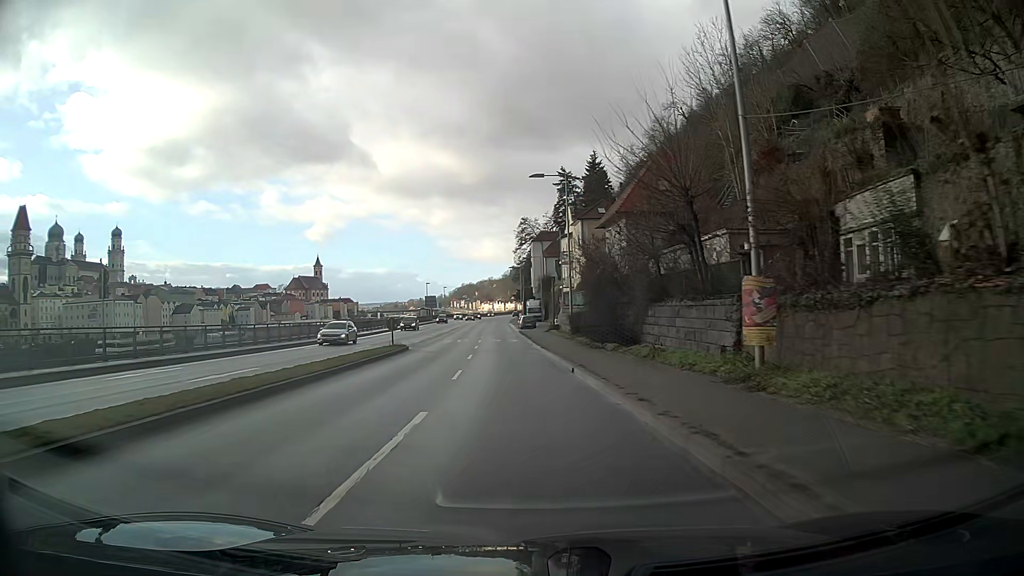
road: primary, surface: asphalt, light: Day
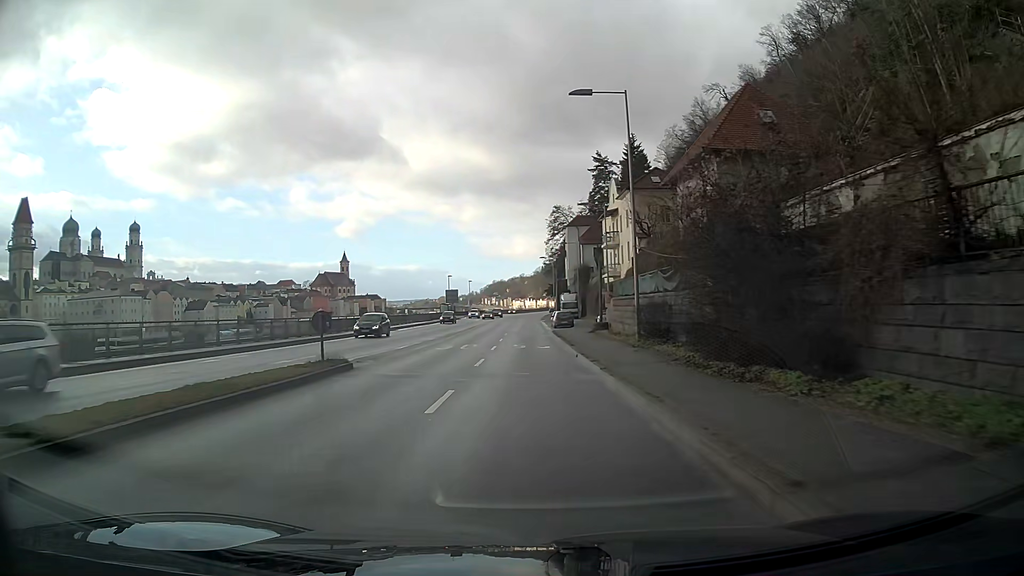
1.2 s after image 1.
(-0.4, +15.4) m; -2°
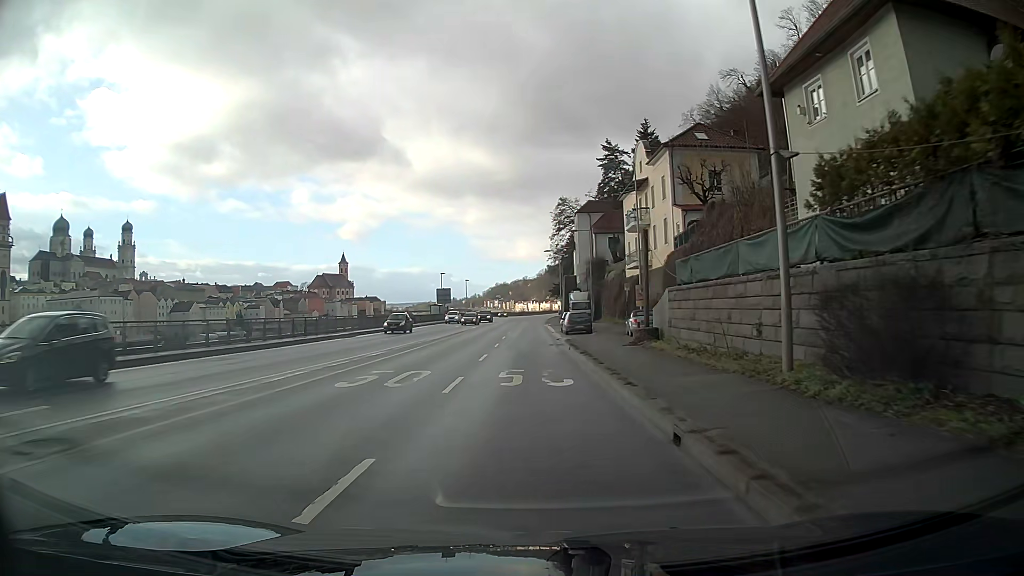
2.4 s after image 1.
(-0.1, +15.5) m; 0°
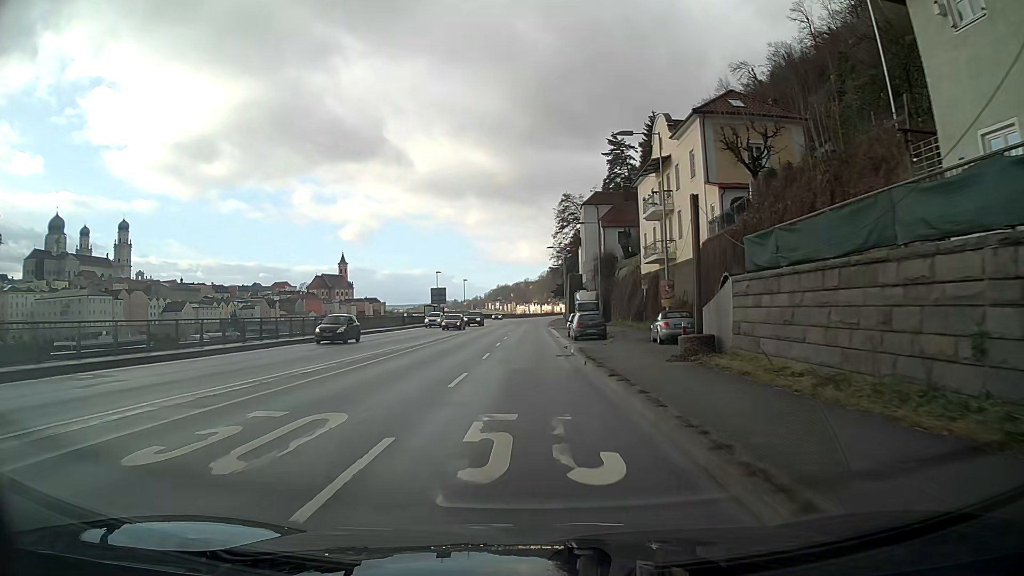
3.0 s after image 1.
(0.0, +7.8) m; 0°
